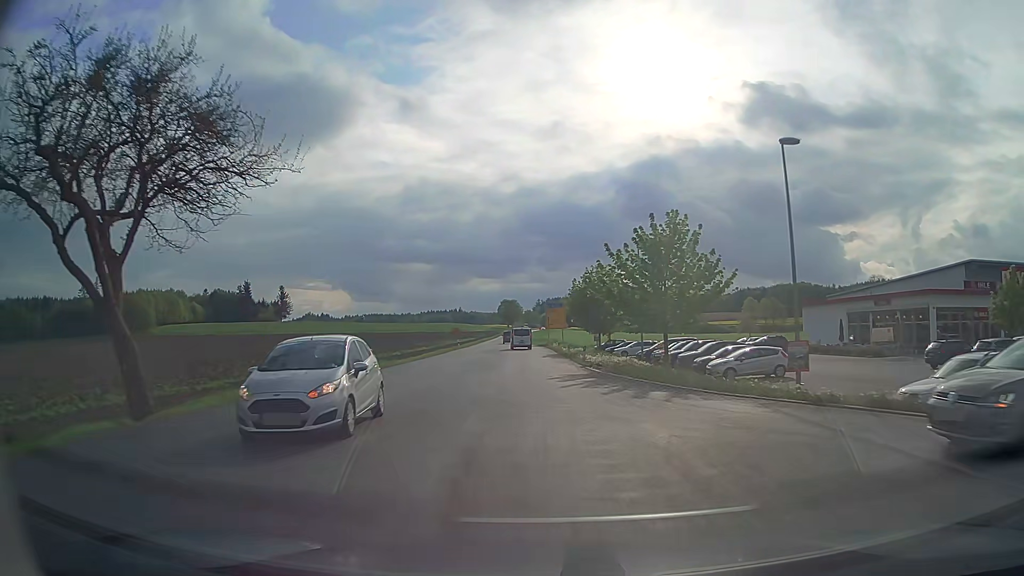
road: secondary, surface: asphalt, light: Day
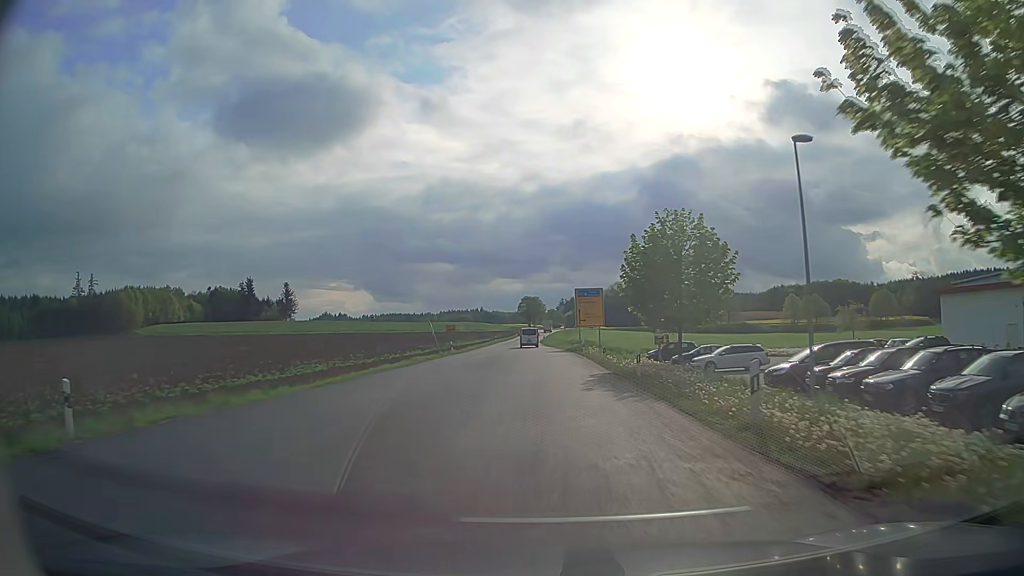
(-0.7, +25.0) m; -3°
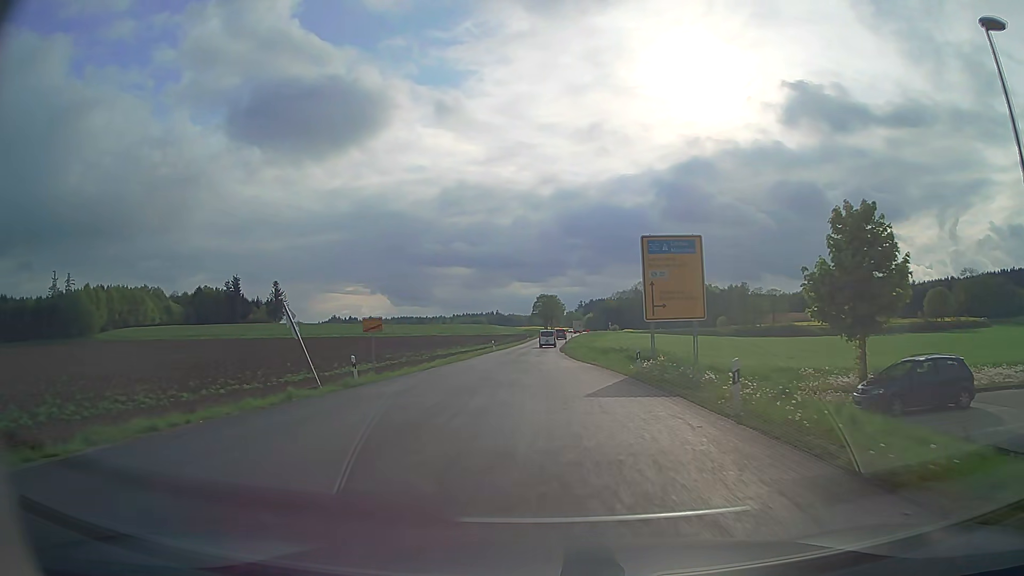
(-0.2, +34.4) m; -1°
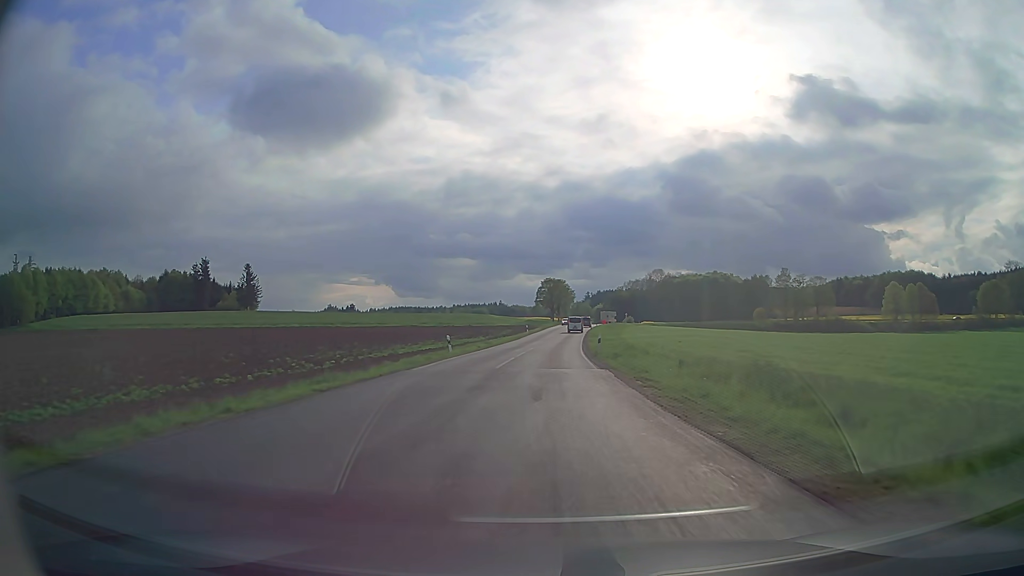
(-0.1, +35.4) m; 0°
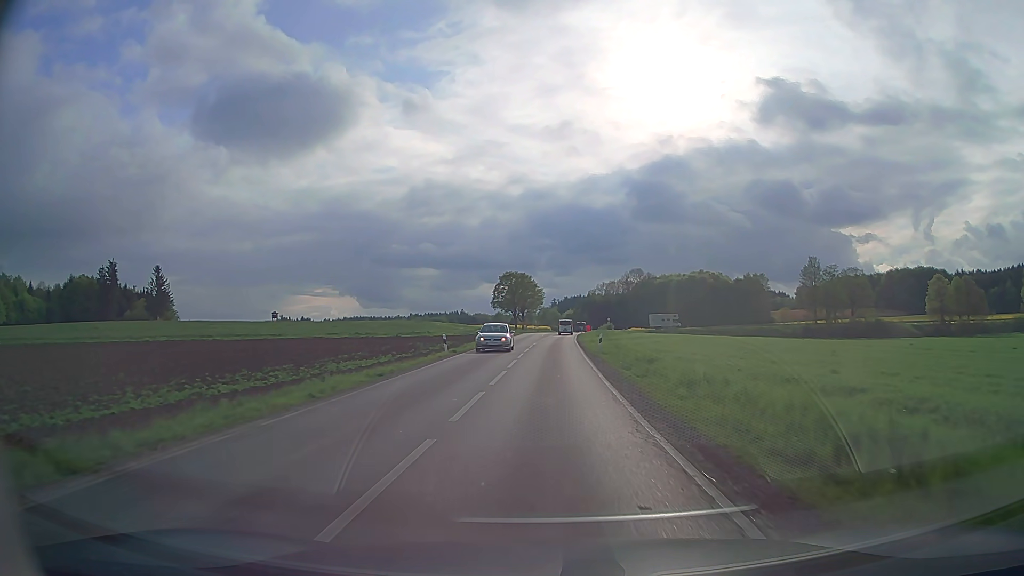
(+1.0, +45.2) m; +3°
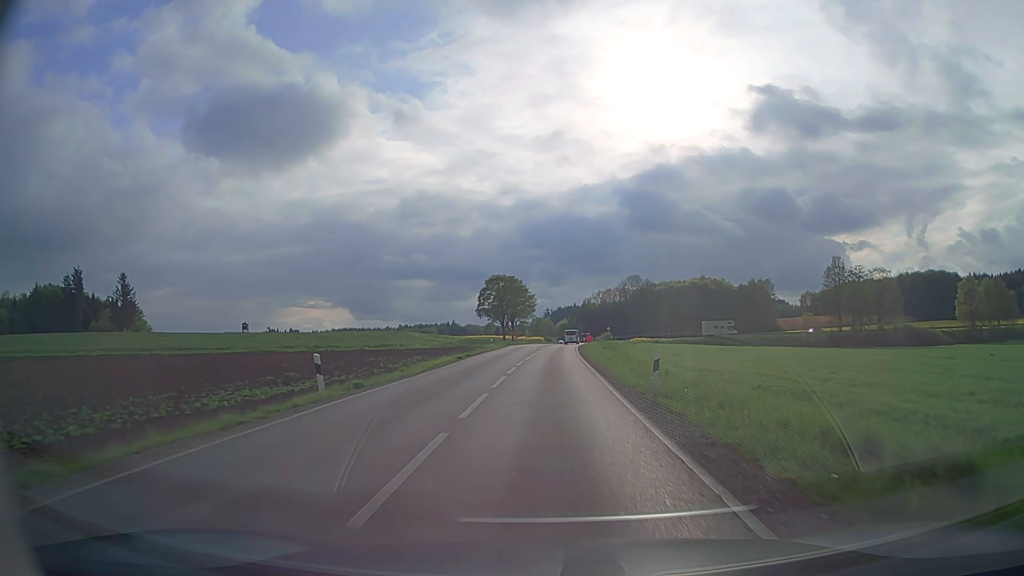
(+0.1, +17.3) m; +1°
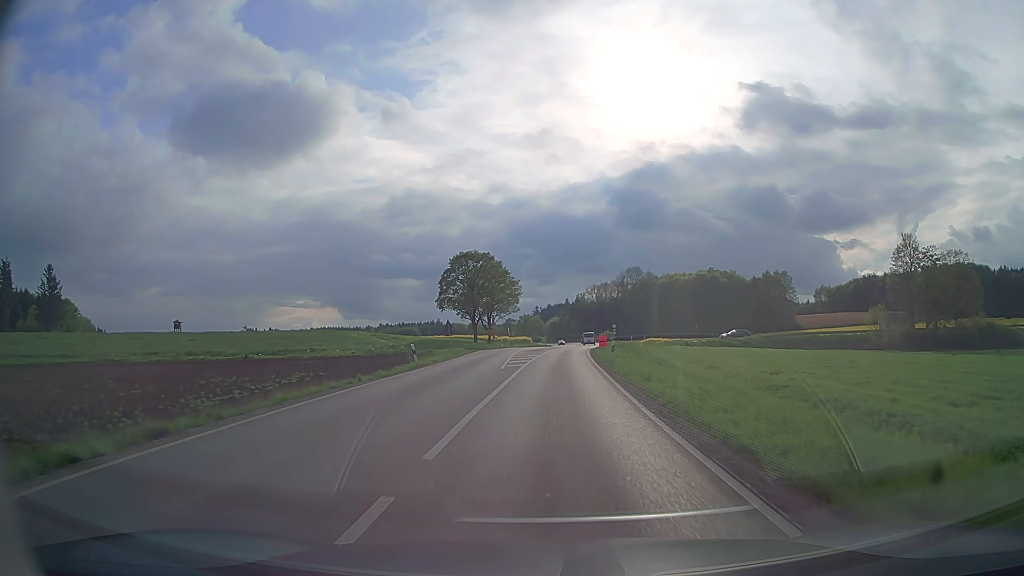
(+0.3, +33.7) m; +1°
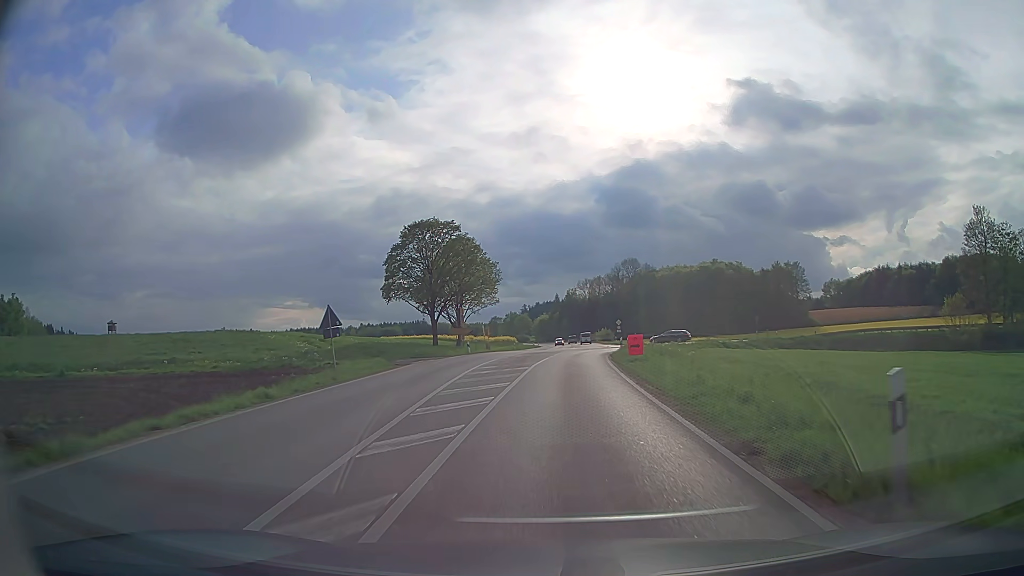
(+0.2, +24.1) m; +1°
(0, +10) (0, +20) (+1, +30) (+2, +40) (+3, +50) (+6, +59) (+13, +67) (+22, +71) (+31, +73) (+41, +74) m
